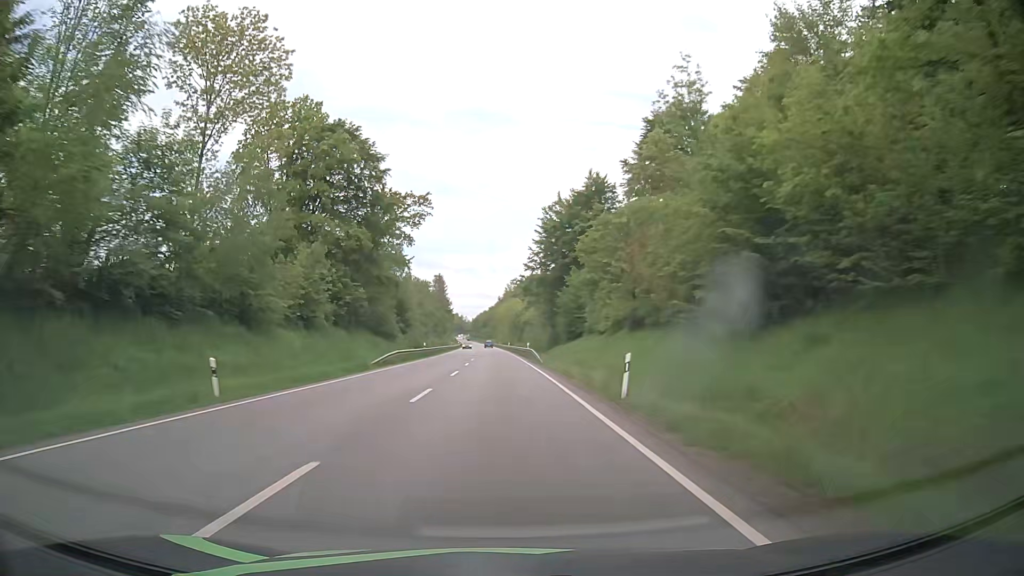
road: primary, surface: asphalt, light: Day
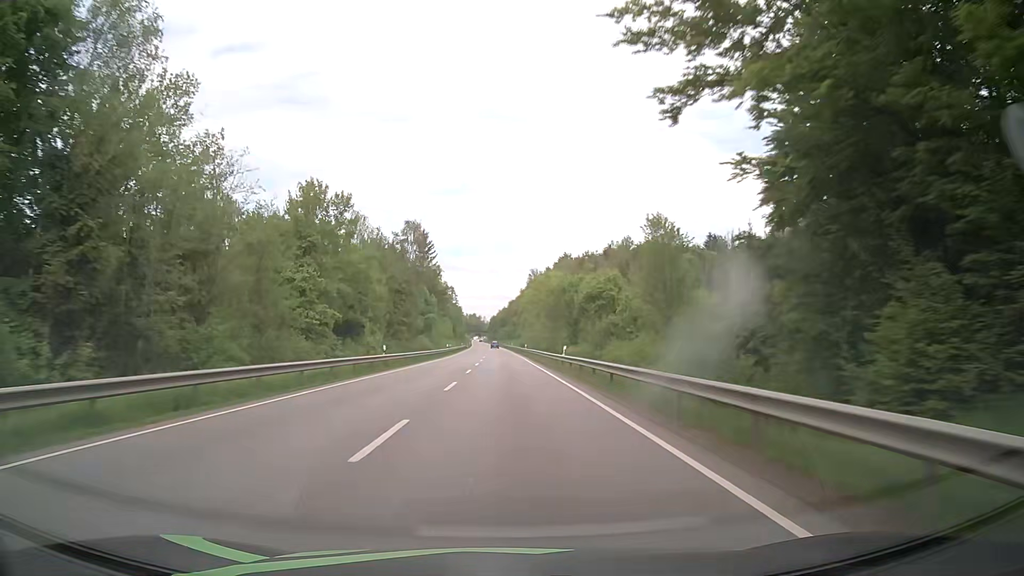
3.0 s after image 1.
(-1.6, +79.6) m; -2°
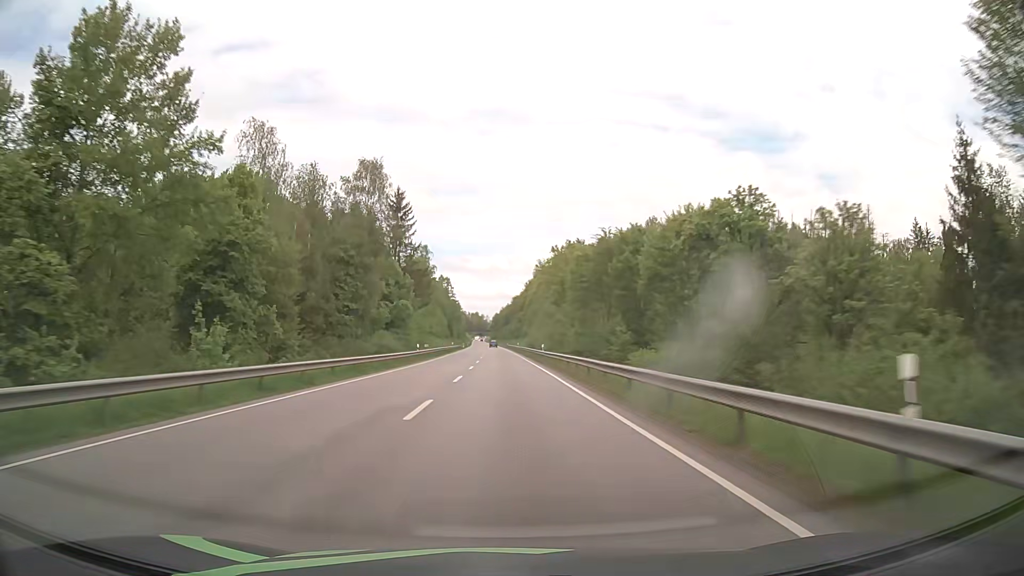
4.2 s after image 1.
(-0.1, +31.7) m; 0°
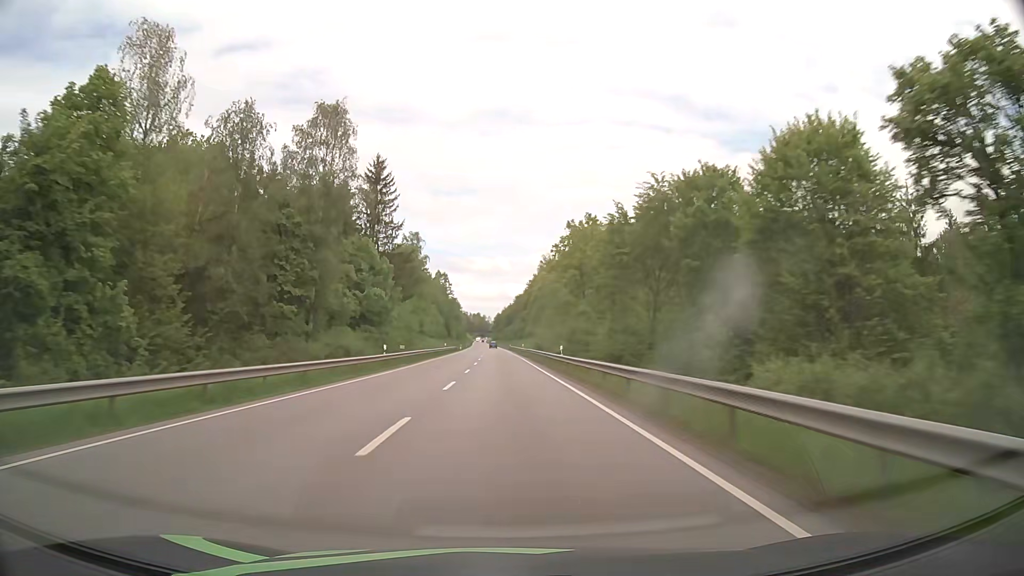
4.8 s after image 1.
(0.0, +15.8) m; 0°
(0, +10) (0, +20) (0, +30) (0, +40) (0, +50) (0, +60) (-1, +70) (-1, +80) (-1, +90) (-1, +100) m
